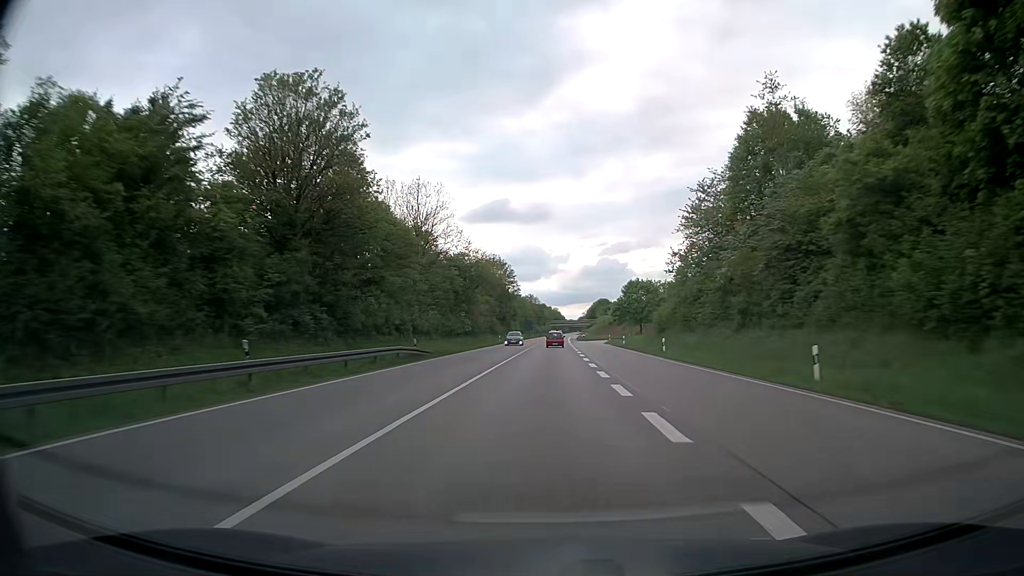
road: trunk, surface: asphalt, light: Day
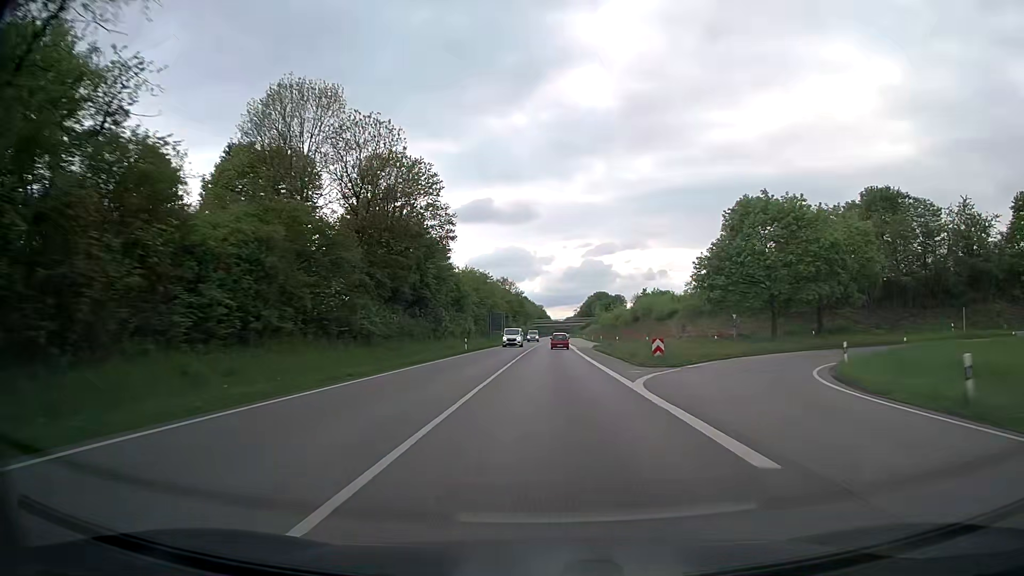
(+0.9, +79.7) m; +1°
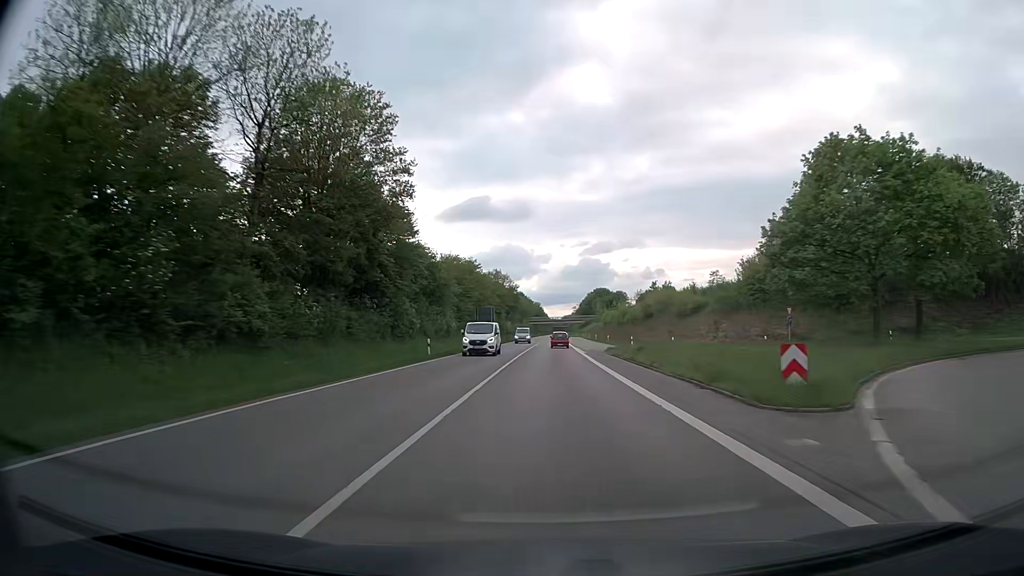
(+0.1, +15.9) m; 0°
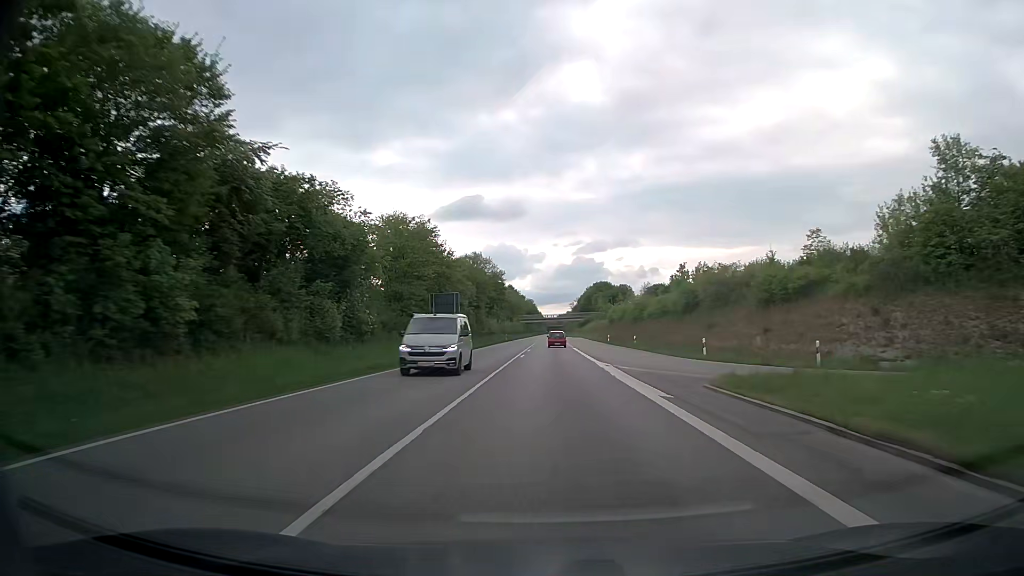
(+0.1, +31.7) m; 0°
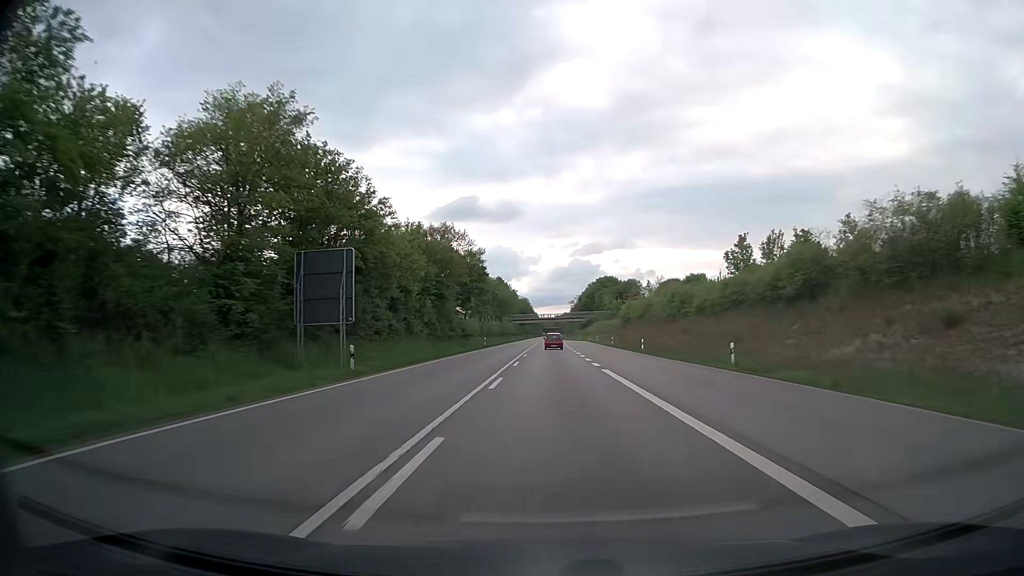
(+0.1, +31.6) m; 0°
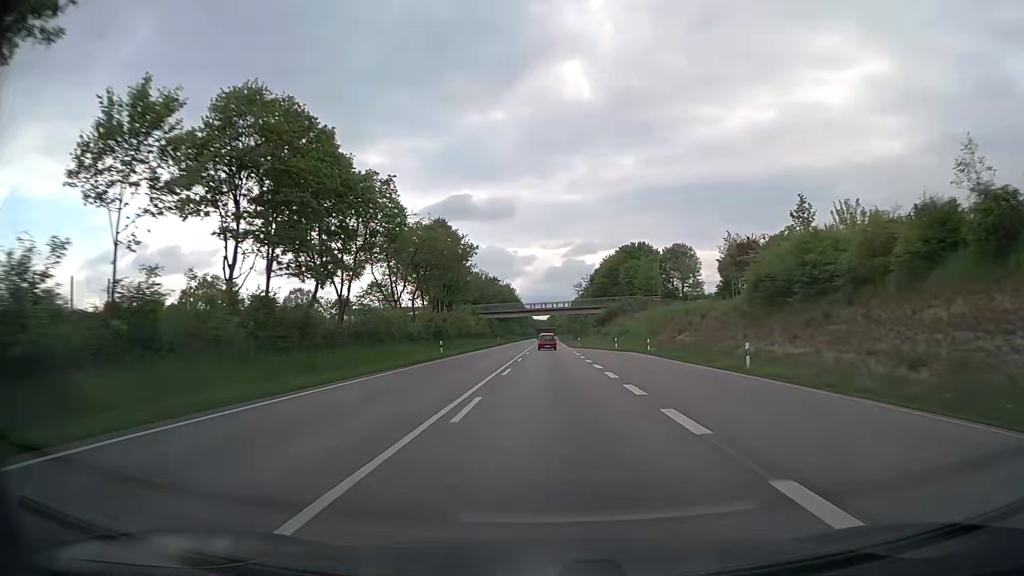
(+0.8, +78.4) m; +1°
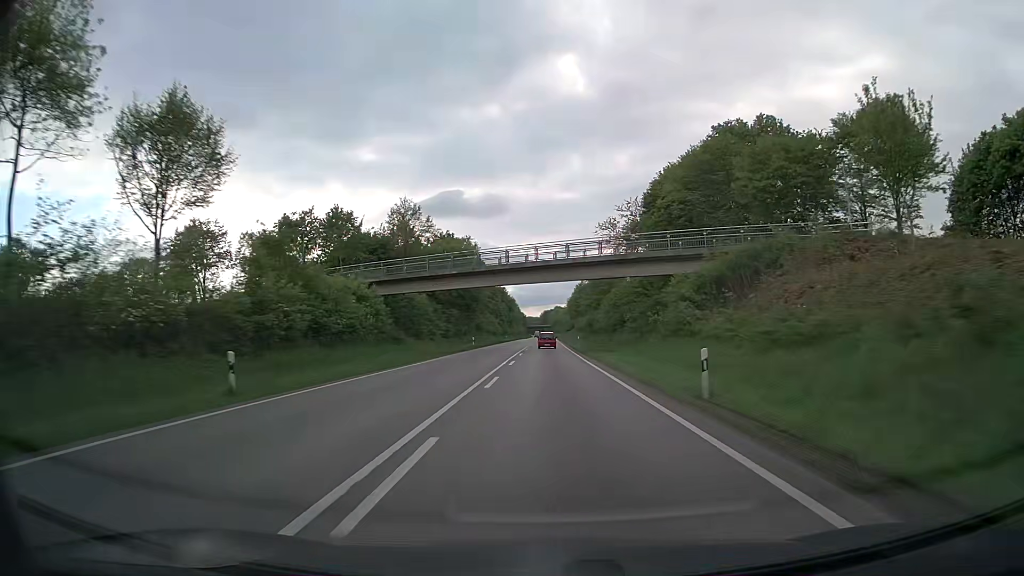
(+0.3, +77.9) m; 0°
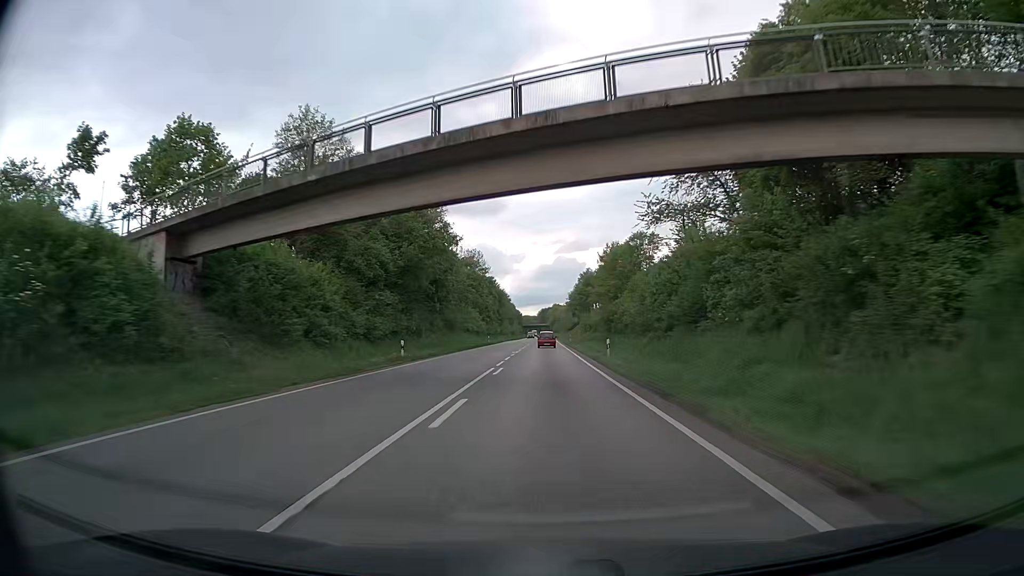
(+0.1, +31.1) m; 0°
(0, +10) (0, +20) (0, +30) (0, +40) (0, +50) (0, +60) (0, +70) (0, +80) (0, +90) (0, +100) m
